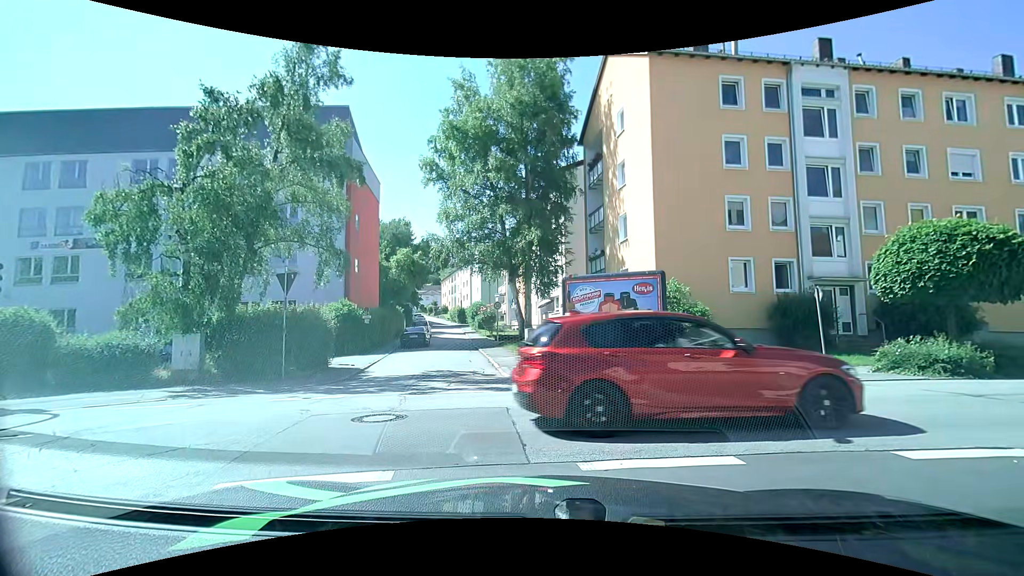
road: residential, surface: asphalt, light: Day
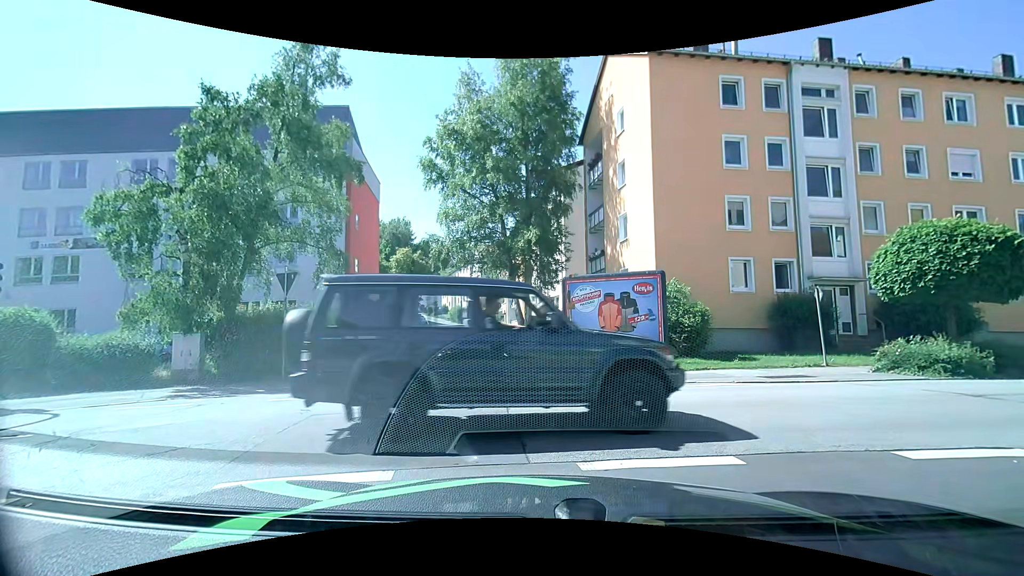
(0.0, 0.0) m; 0°
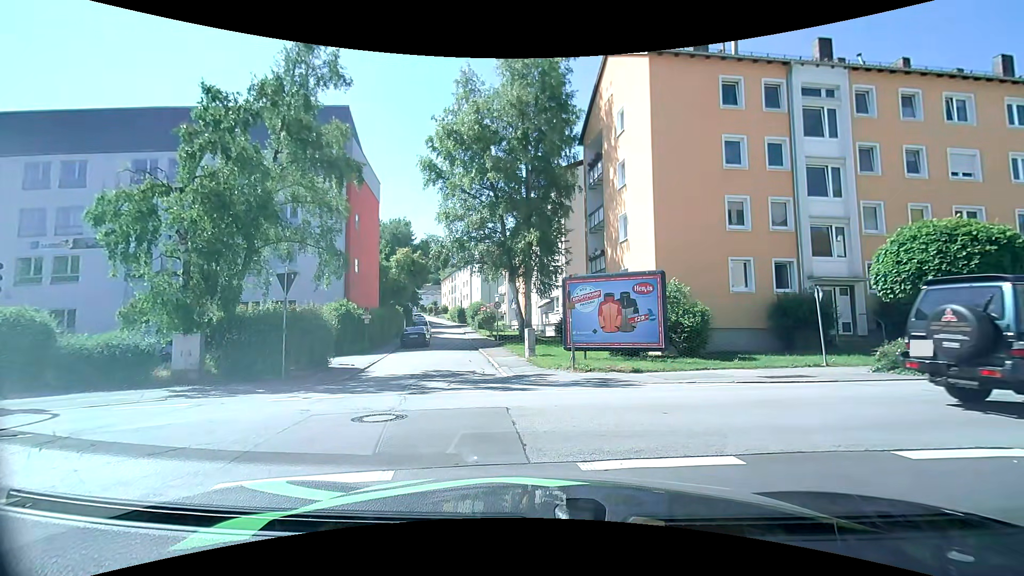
(0.0, 0.0) m; 0°
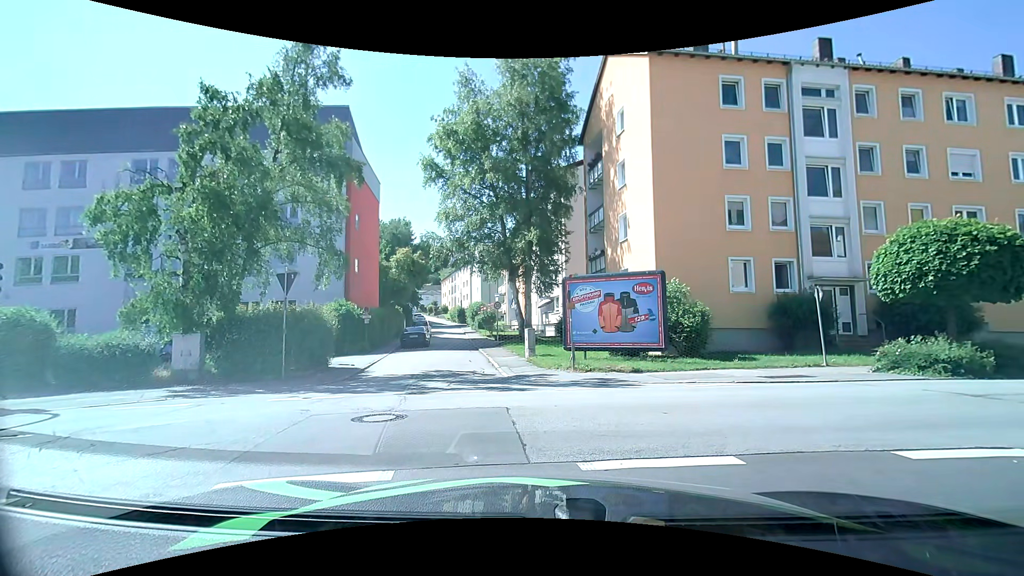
(0.0, 0.0) m; 0°
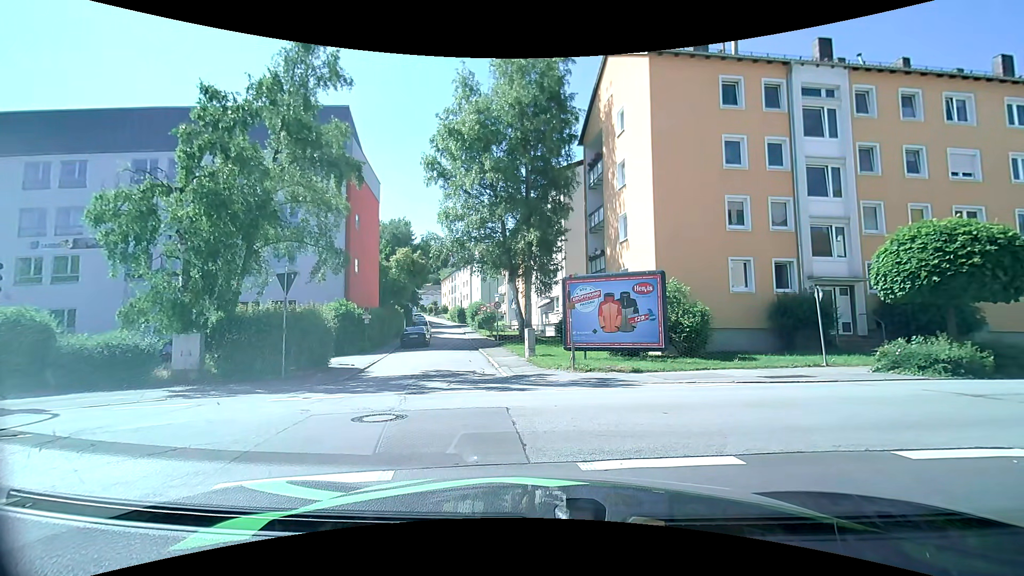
(0.0, 0.0) m; 0°
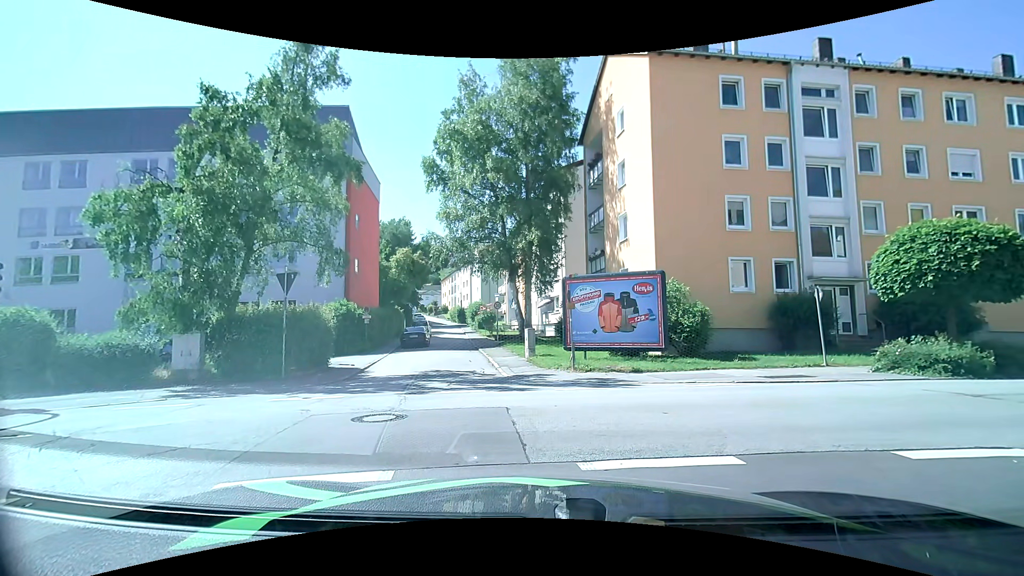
(0.0, 0.0) m; 0°
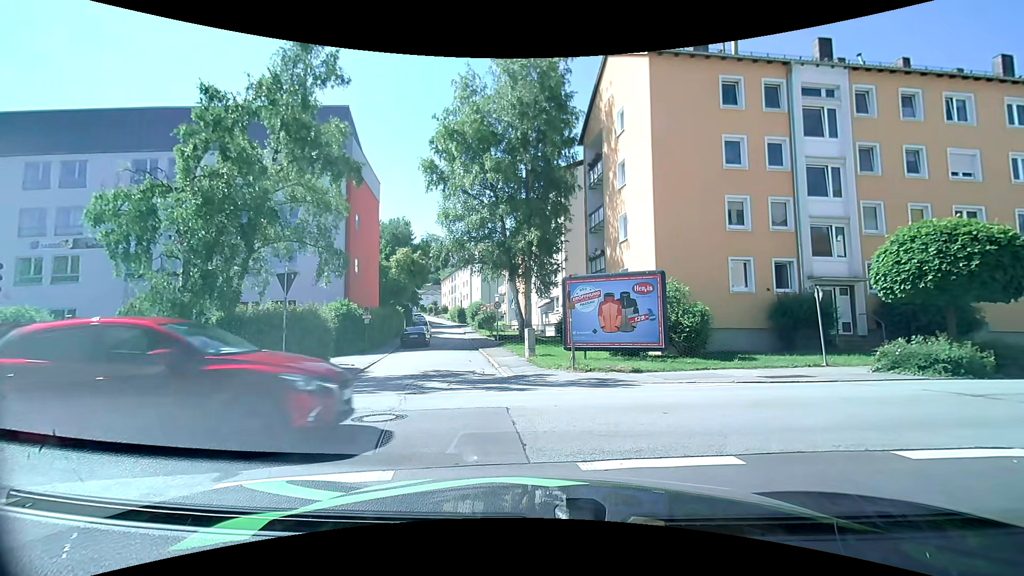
(0.0, 0.0) m; 0°
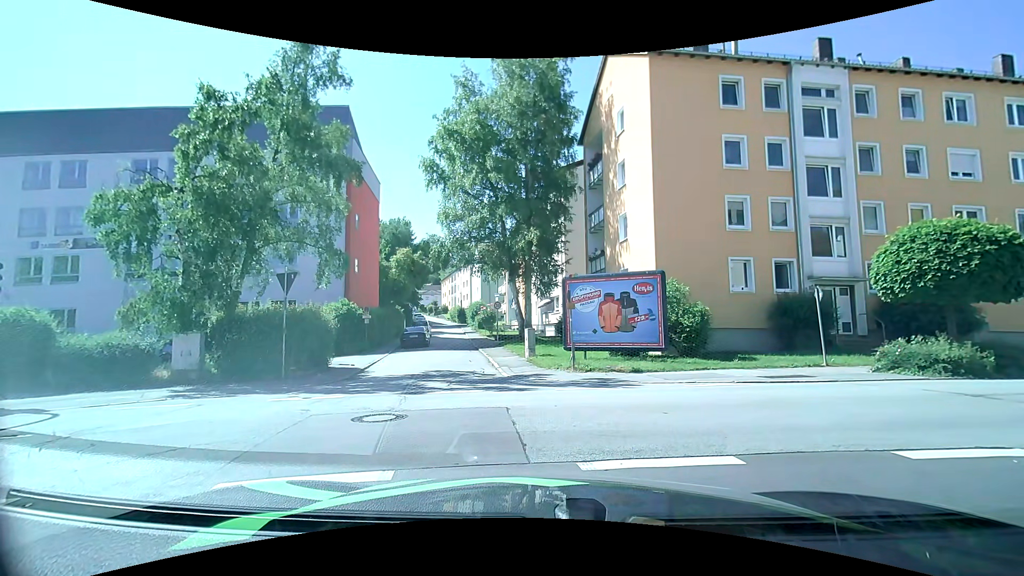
(0.0, 0.0) m; 0°
